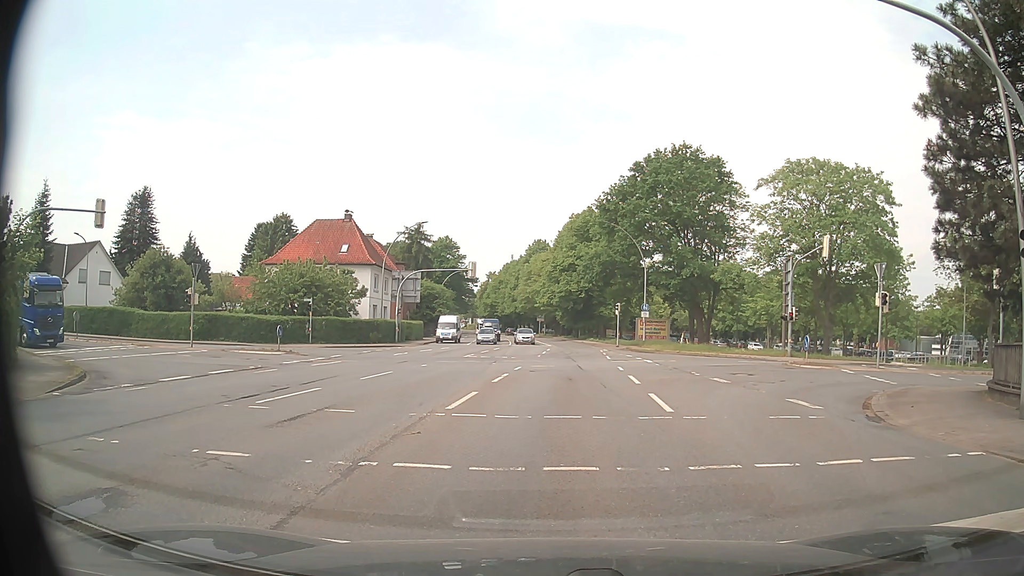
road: primary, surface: asphalt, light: Day
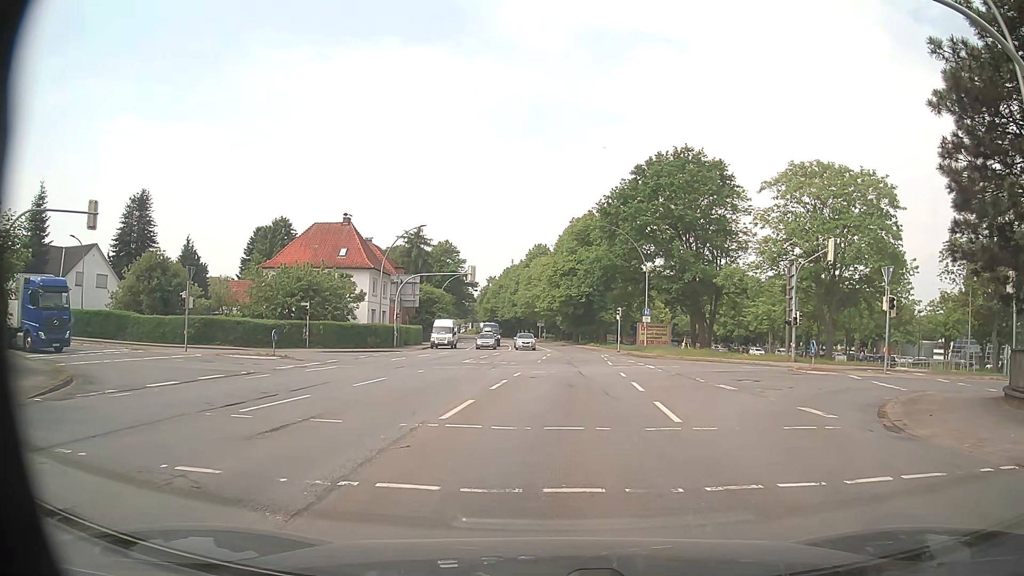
(0.0, +0.8) m; 0°
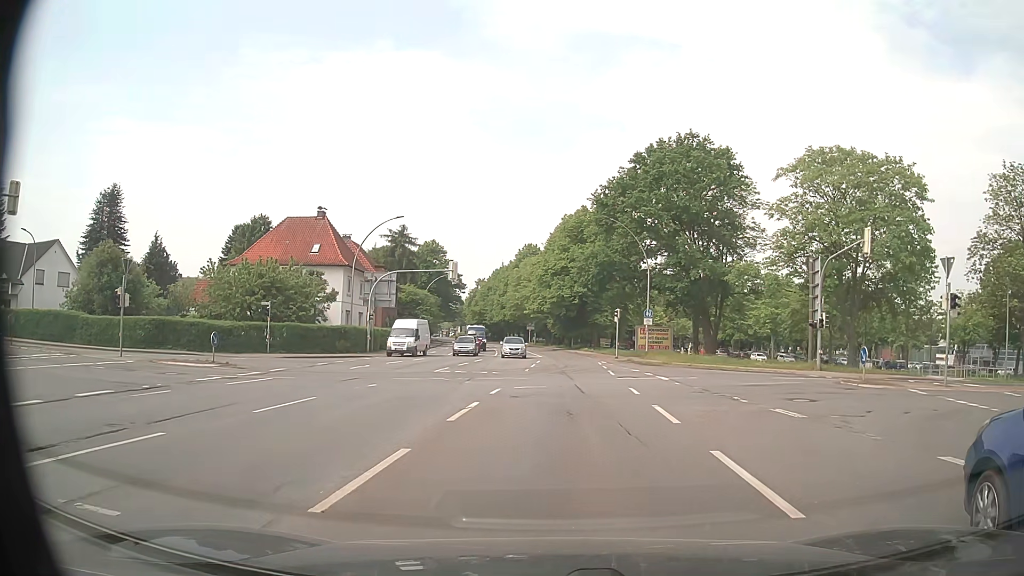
(-0.1, +6.0) m; -1°
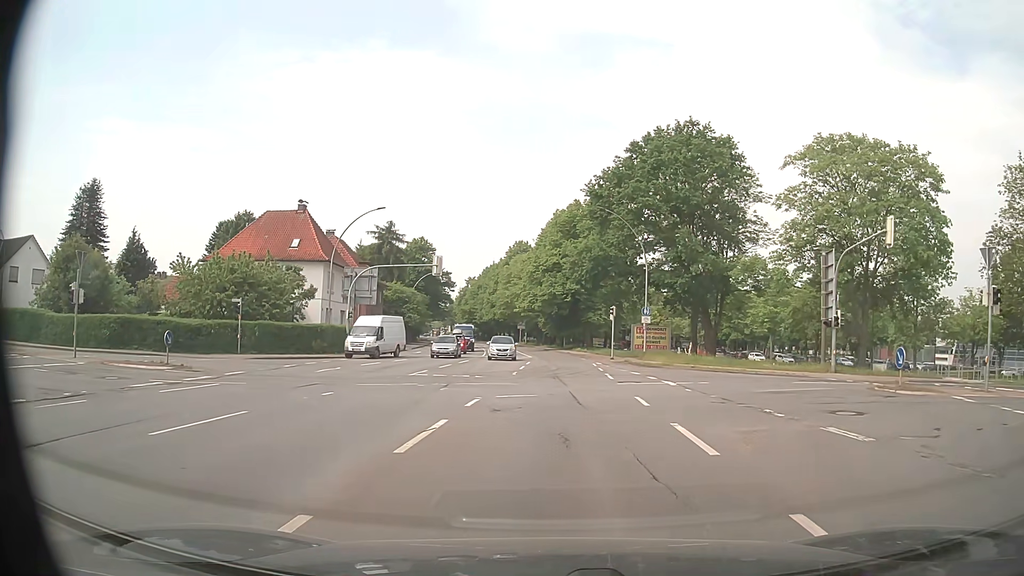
(0.0, +3.3) m; 0°
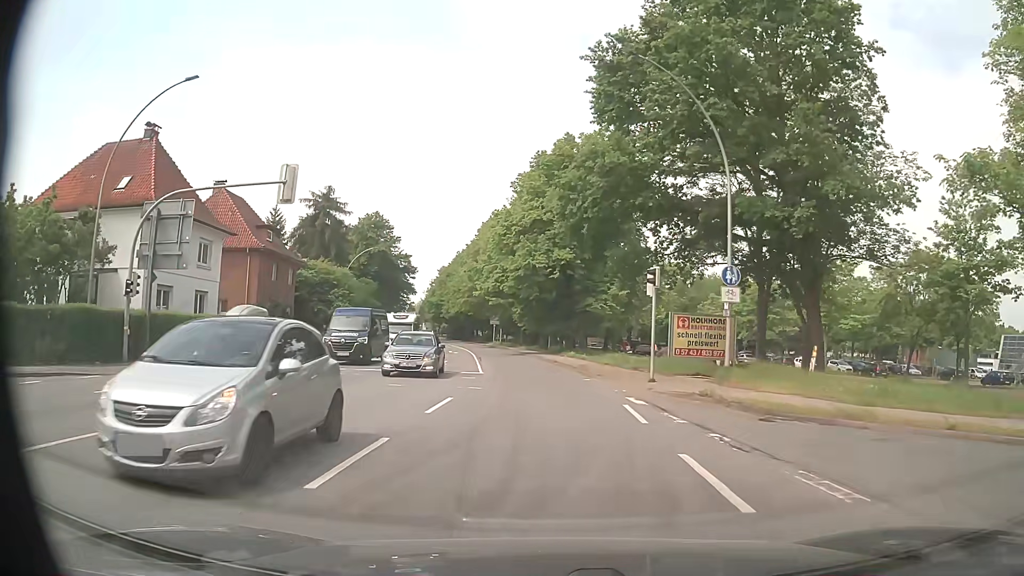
(+0.7, +25.2) m; +1°
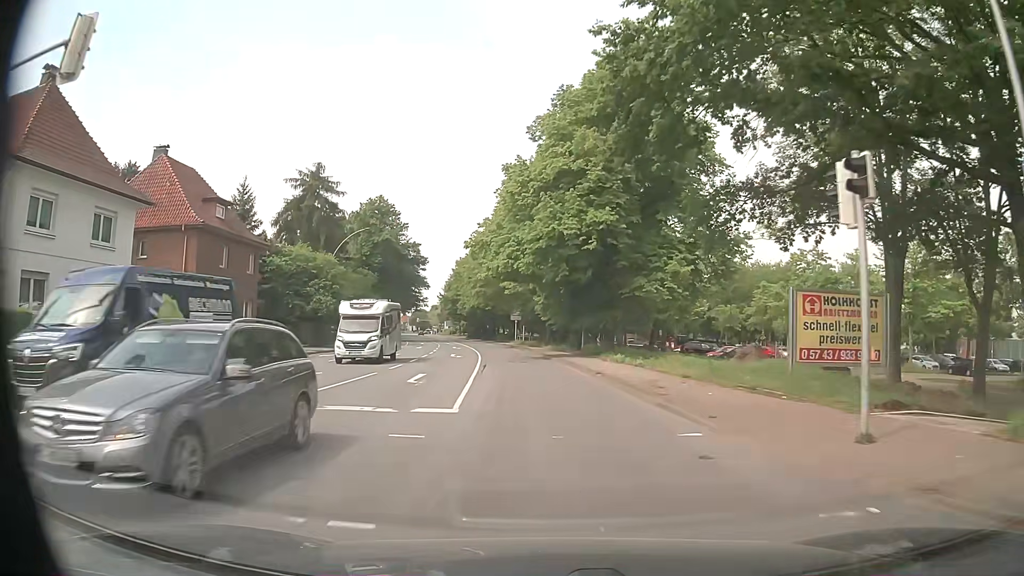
(-0.2, +13.0) m; -3°
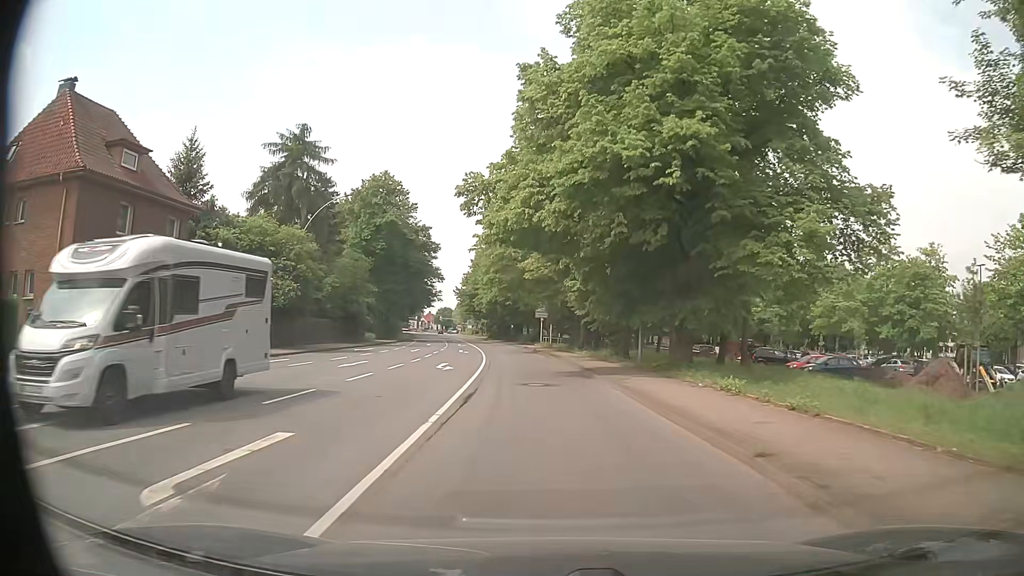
(-0.3, +13.9) m; -2°
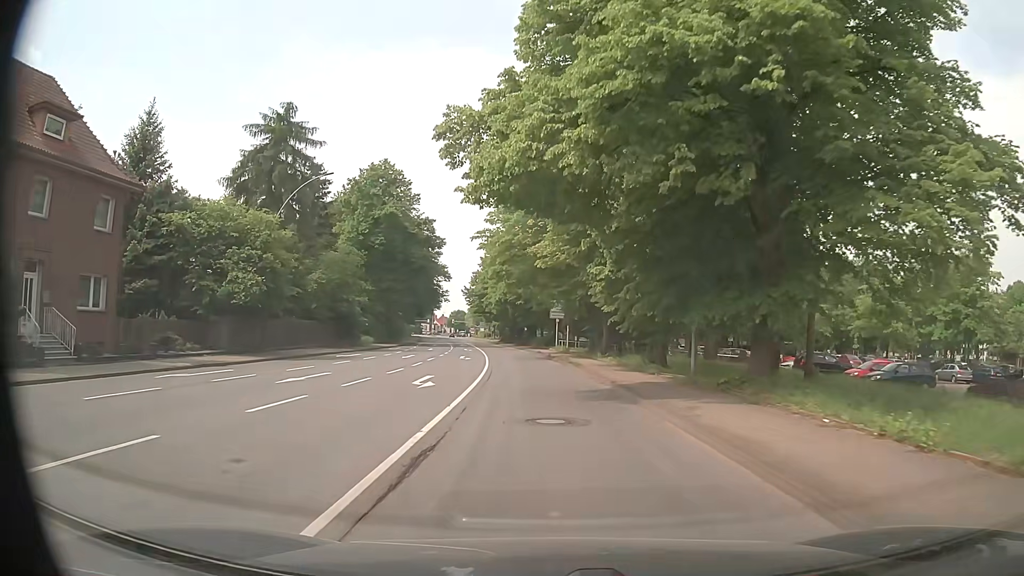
(-0.1, +7.1) m; -2°
(0, +10) (0, +20) (-1, +30) (-2, +40) (-3, +50) (-4, +60) (-6, +70) (-7, +80) (-9, +89) (-10, +99) m
